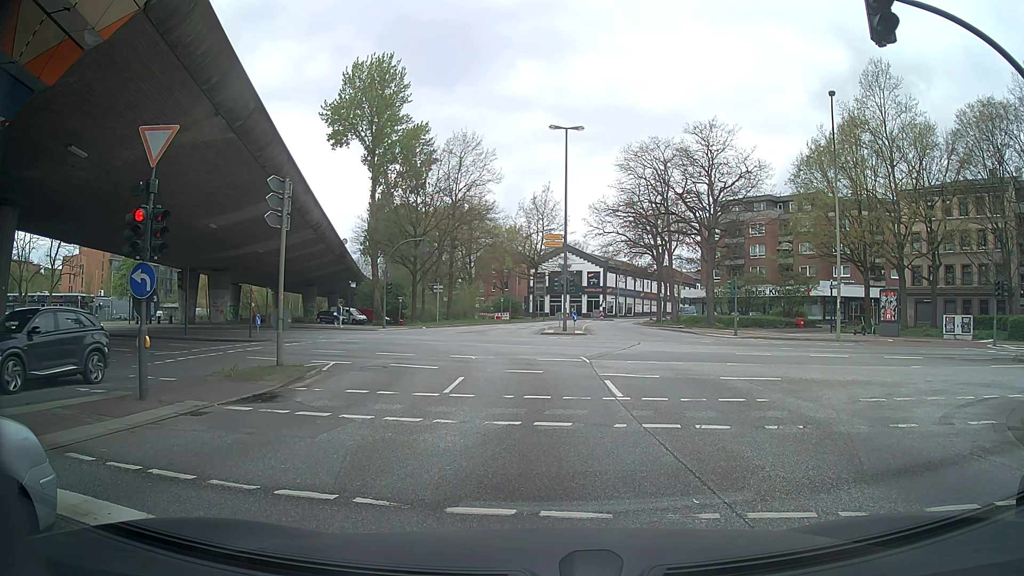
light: Day
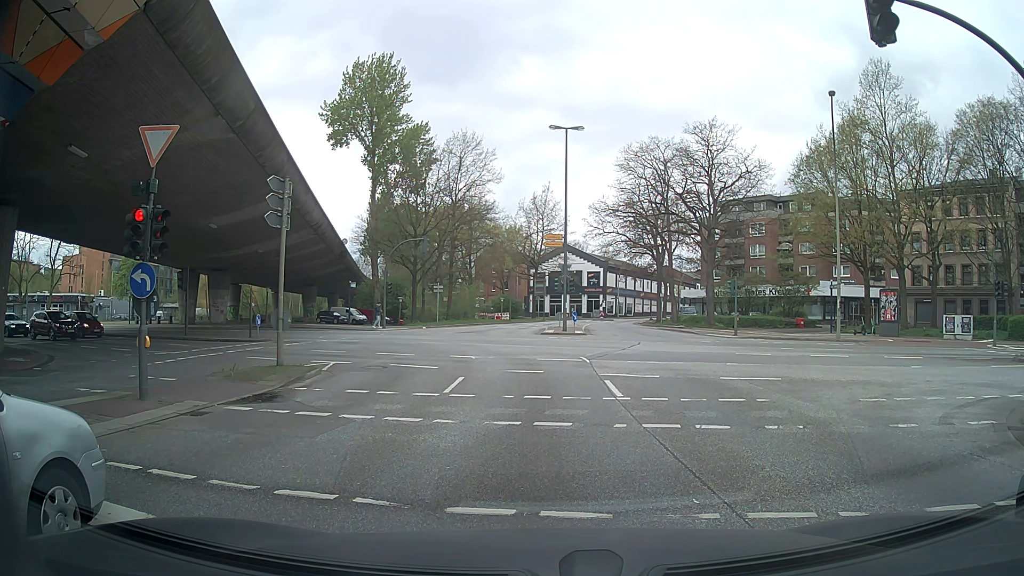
(0.0, 0.0) m; 0°
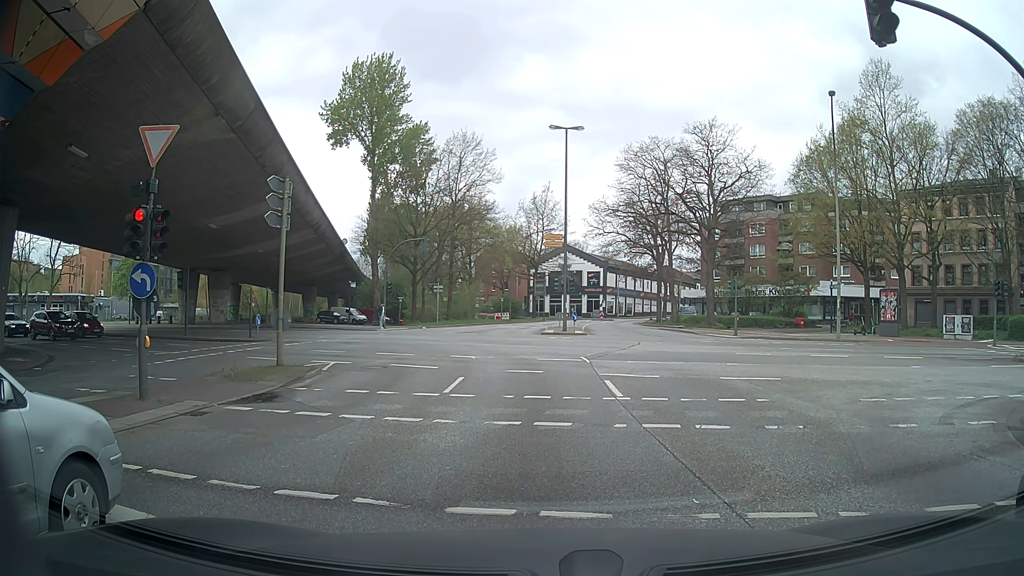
(0.0, 0.0) m; 0°
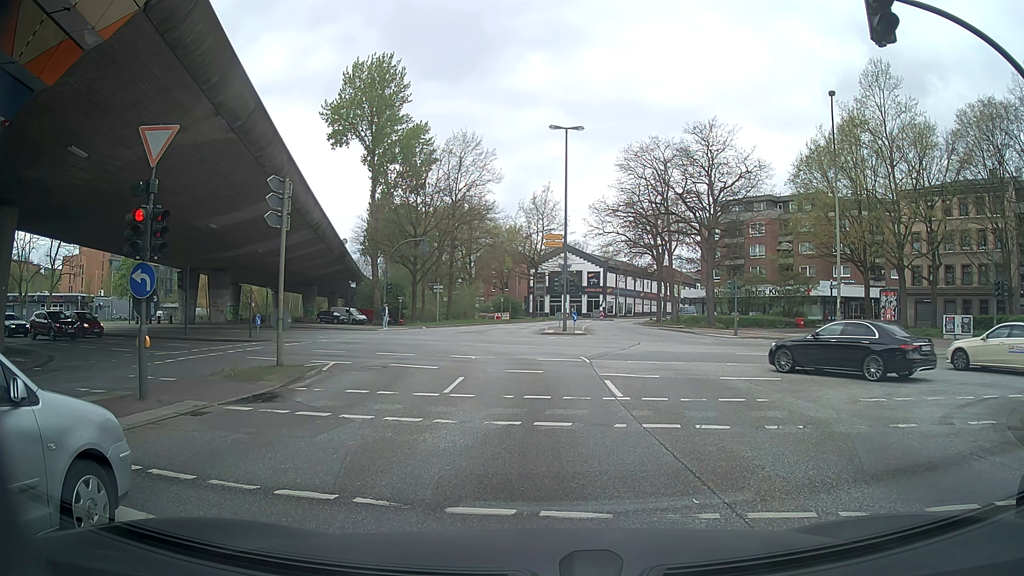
(0.0, 0.0) m; 0°
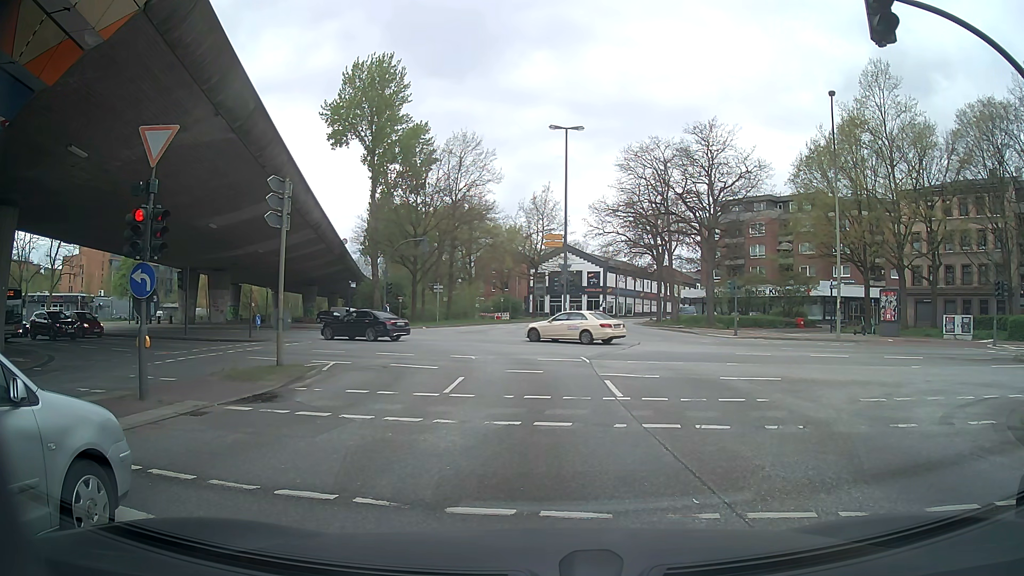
(0.0, 0.0) m; 0°
(0, +10) (0, +20) (-2, +30) (-8, +37) (-17, +42) (-26, +46) (-36, +48) (-45, +50) (-55, +52) (-65, +54) m
